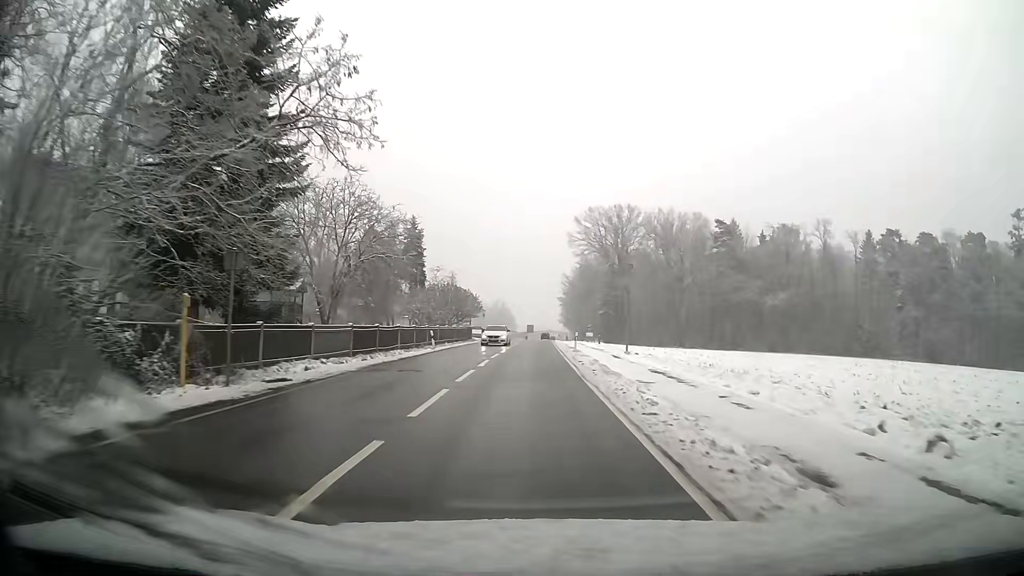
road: tertiary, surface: asphalt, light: Day
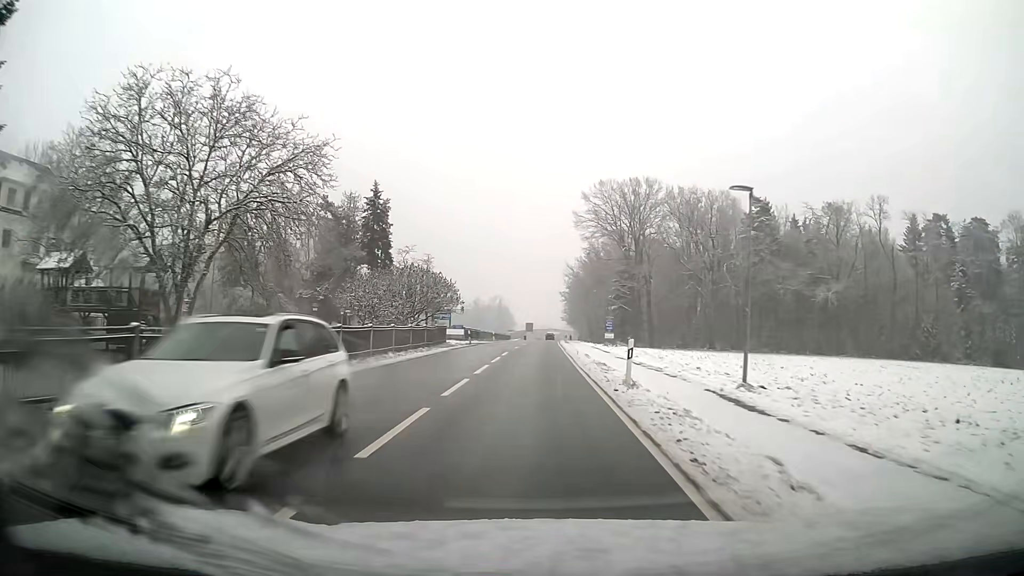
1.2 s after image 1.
(+0.1, +21.0) m; +1°
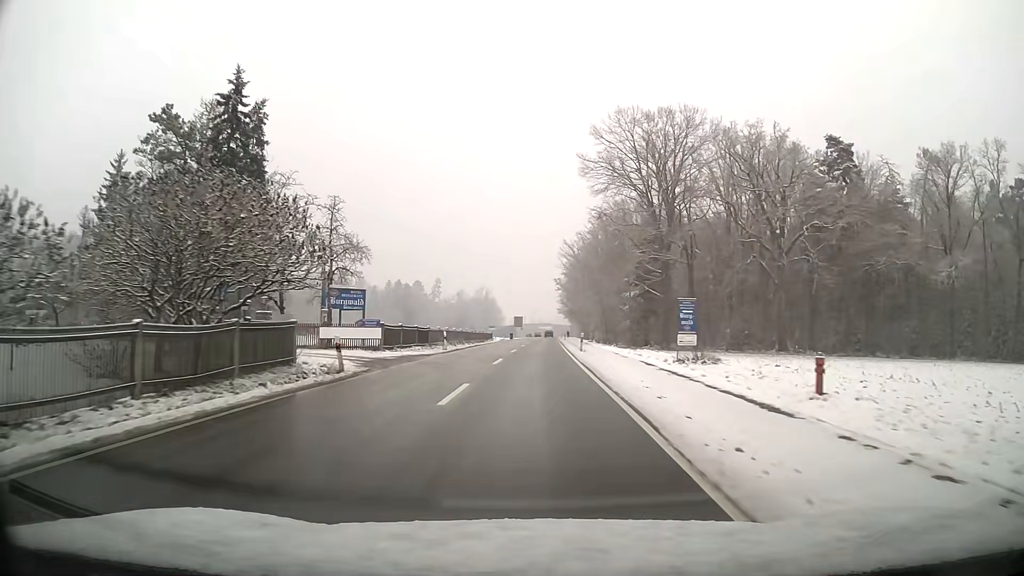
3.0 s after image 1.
(0.0, +31.9) m; 0°
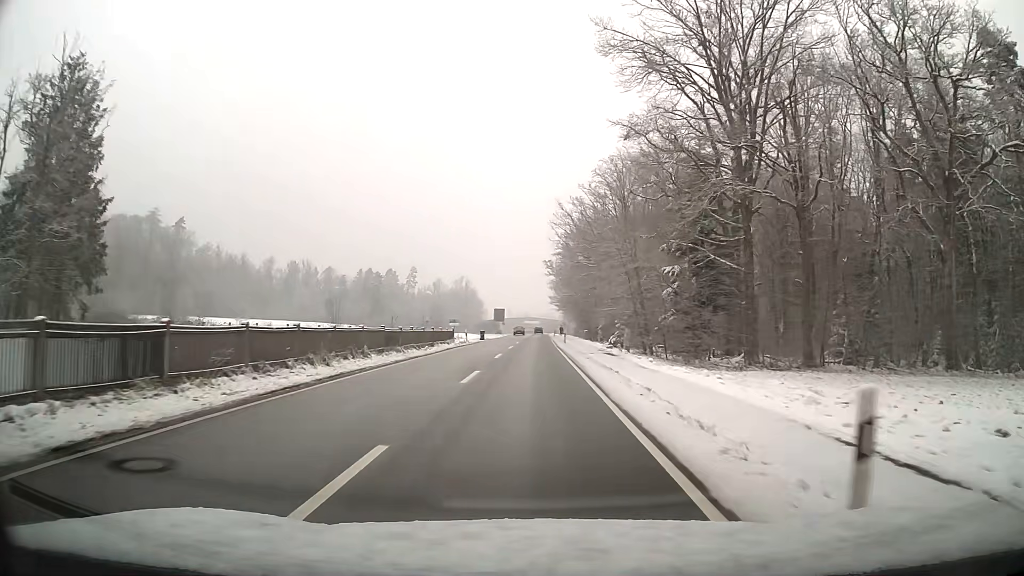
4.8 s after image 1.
(+0.4, +32.0) m; +1°
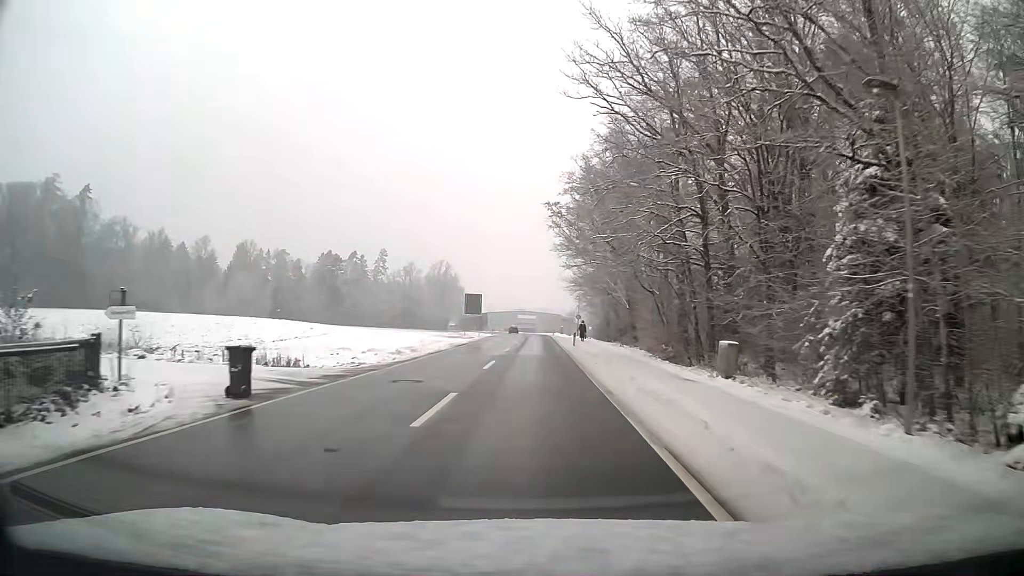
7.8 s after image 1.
(+0.2, +54.0) m; 0°
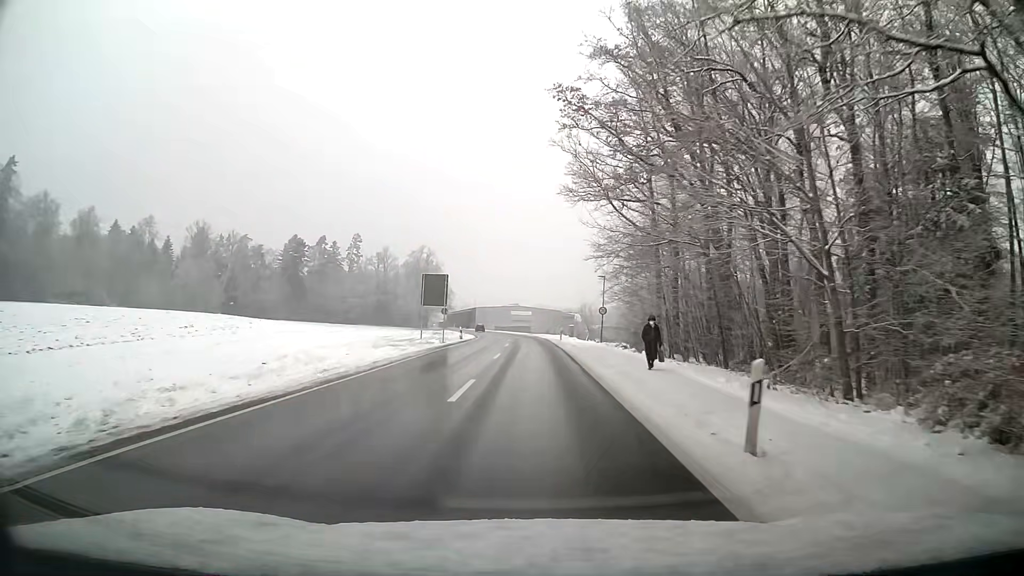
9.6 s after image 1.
(+0.1, +32.7) m; 0°
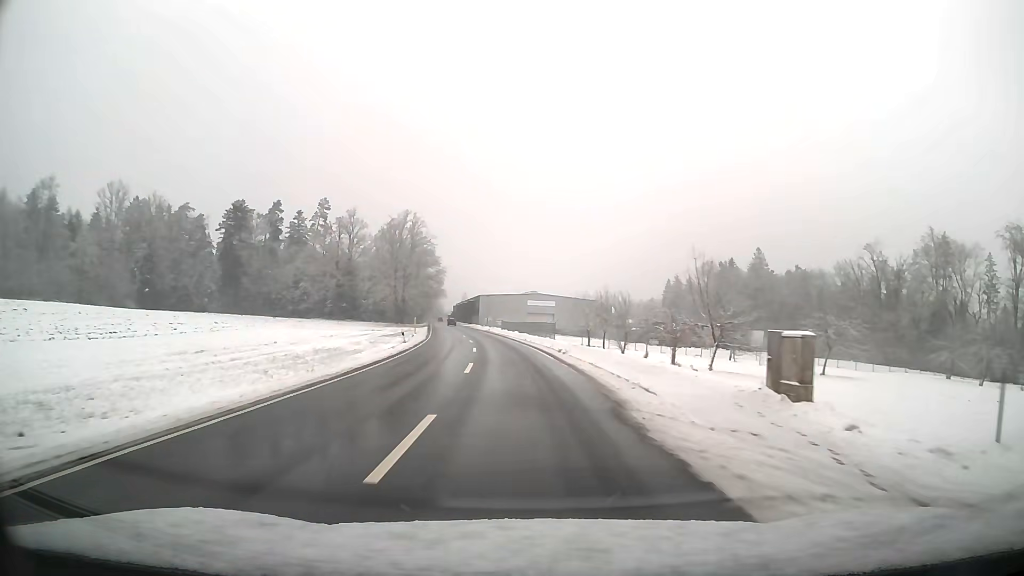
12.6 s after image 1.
(-0.8, +53.9) m; -2°
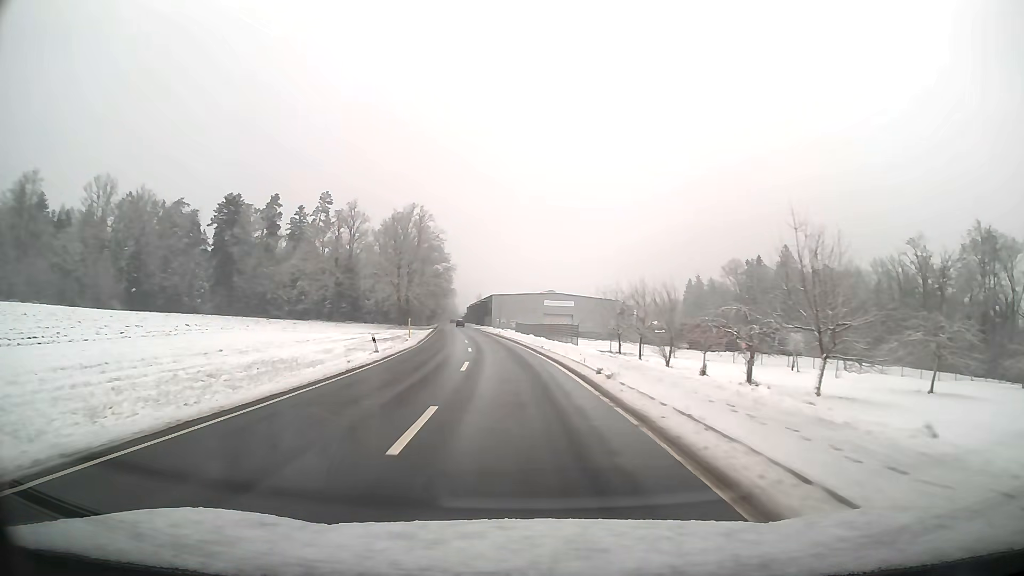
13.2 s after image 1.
(-0.1, +10.9) m; -1°
